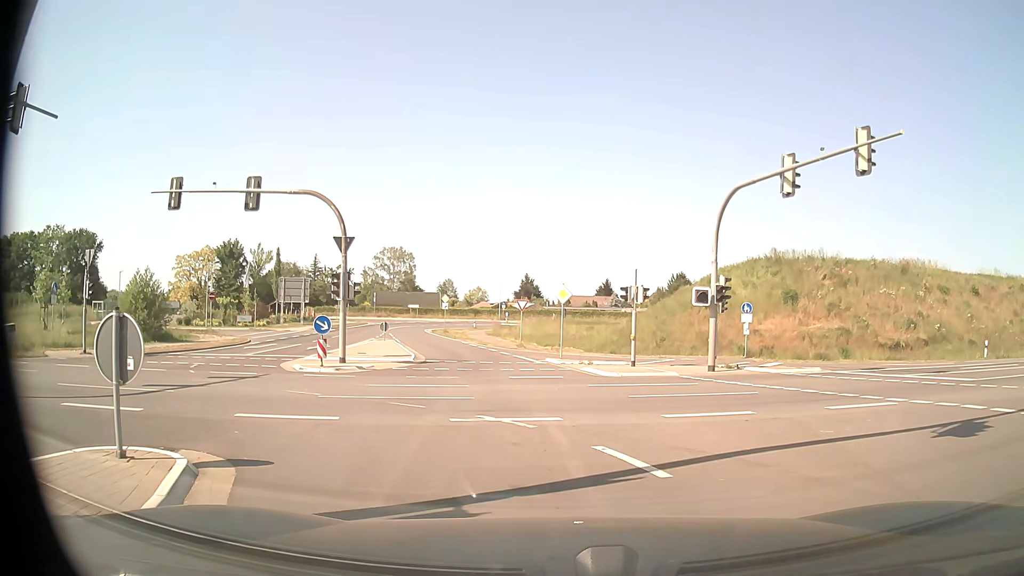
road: tertiary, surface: asphalt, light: Day
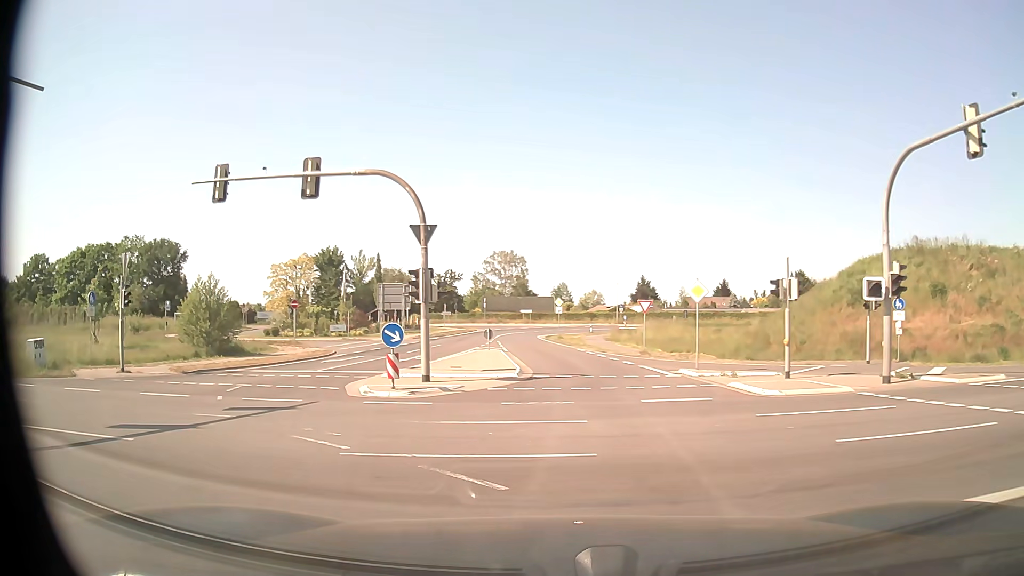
(-0.3, +5.2) m; -9°
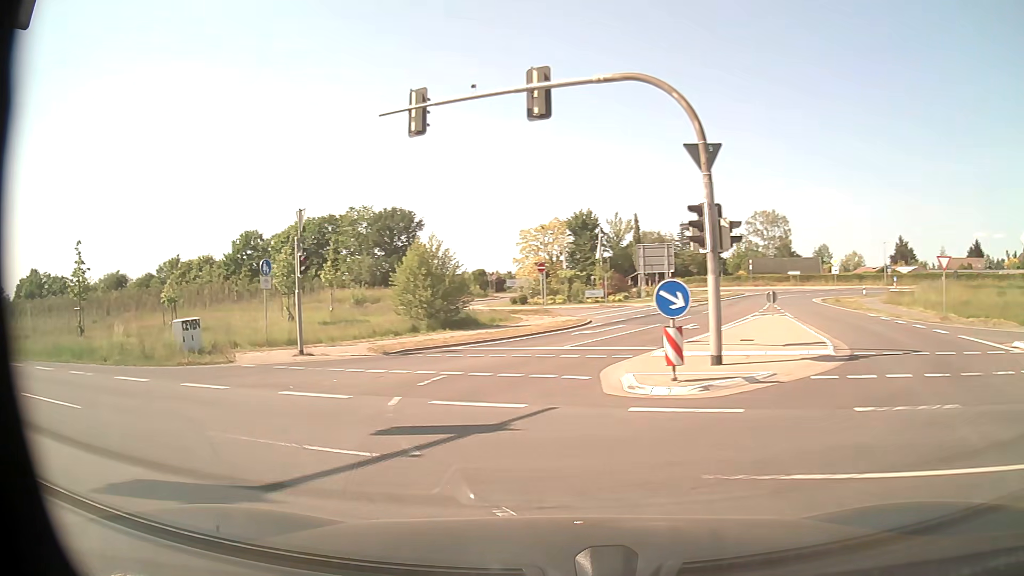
(-1.1, +5.8) m; -23°
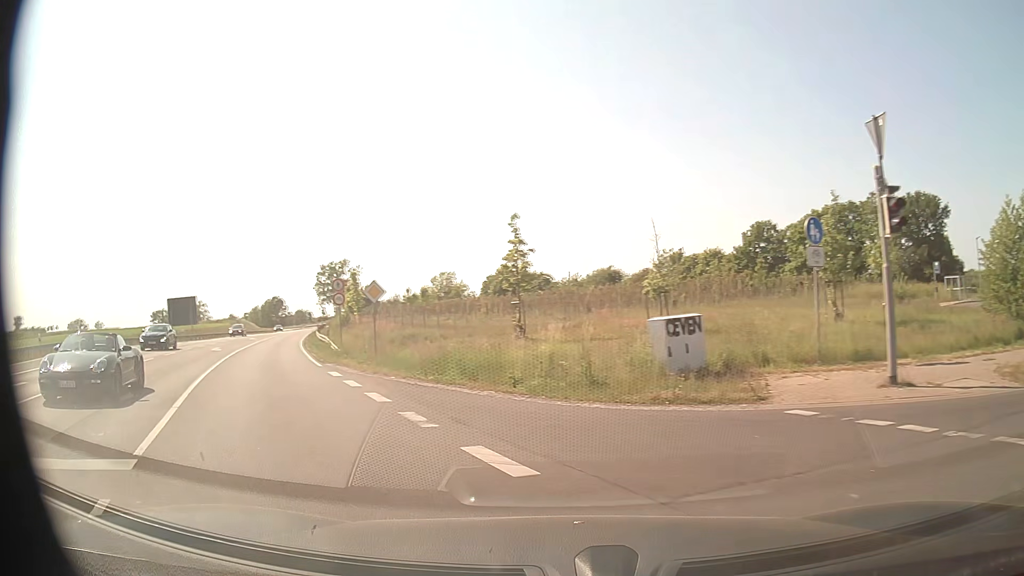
(-3.8, +9.2) m; -44°
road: primary
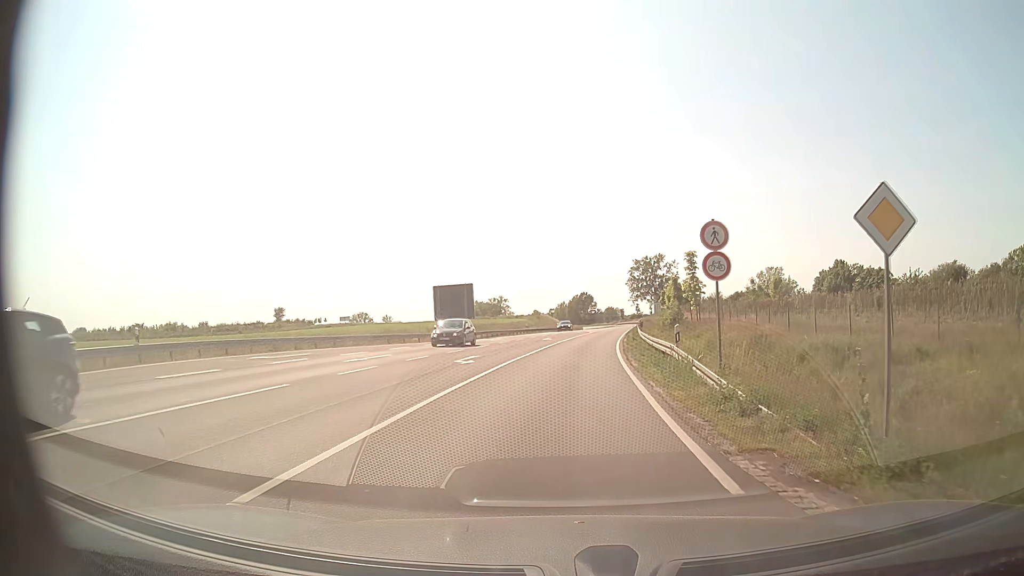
(-5.9, +15.9) m; -27°
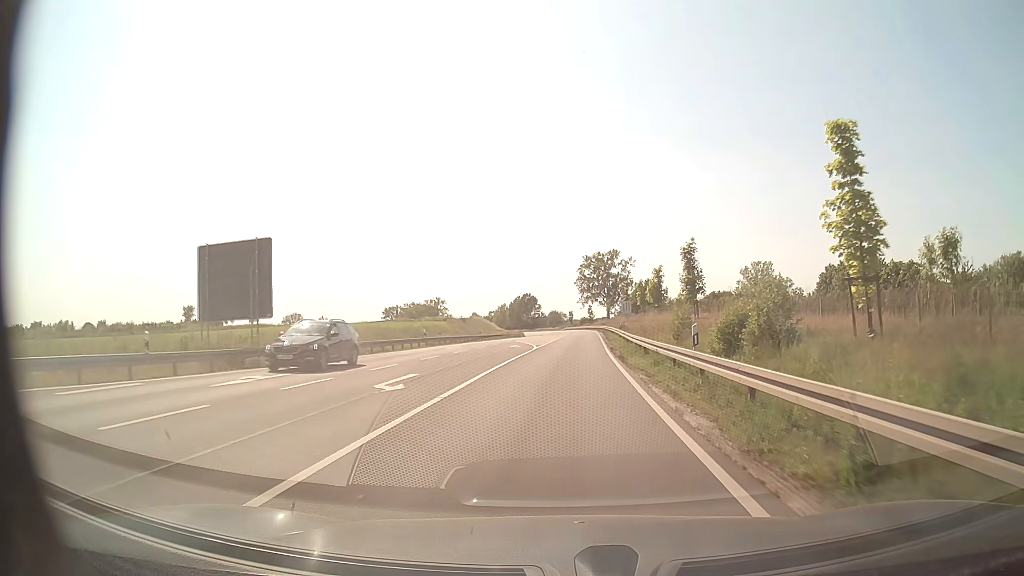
(+1.5, +33.9) m; +5°
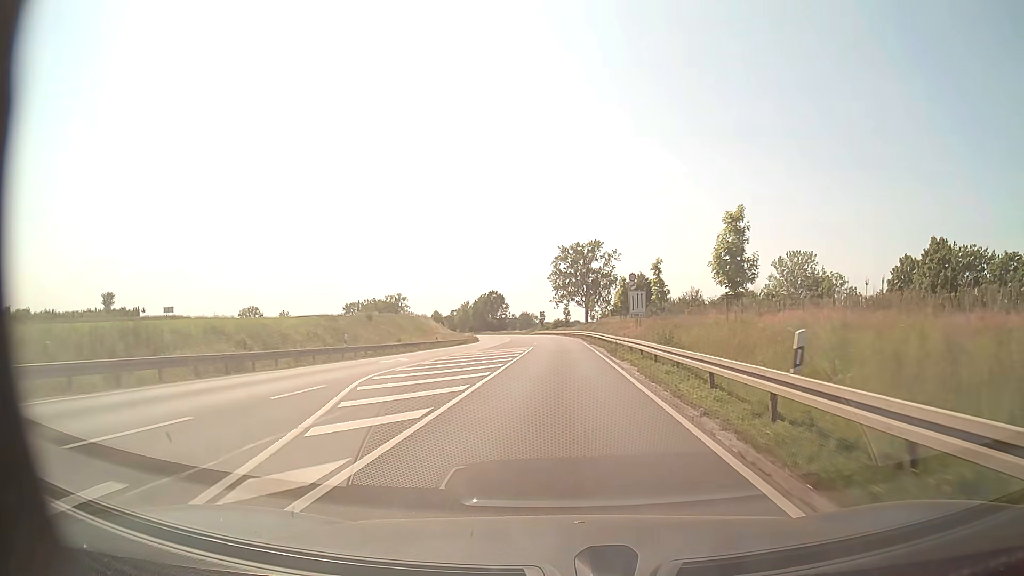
(+0.9, +37.6) m; +2°
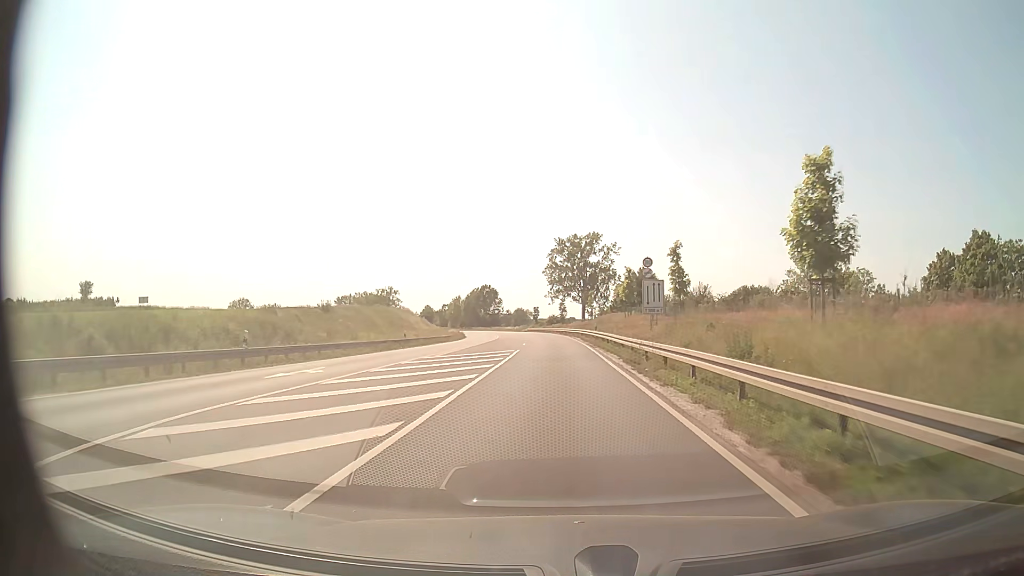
(+0.1, +10.7) m; 0°
(0, +10) (0, +20) (0, +30) (0, +40) (0, +50) (-1, +60) (-1, +70) (-2, +80) (-2, +90) (-3, +100) m
